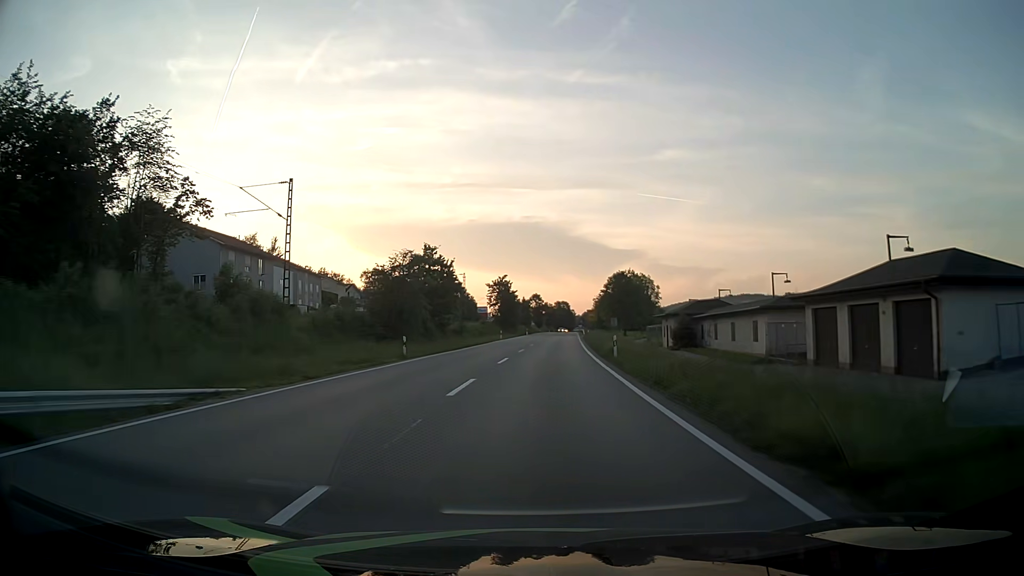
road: primary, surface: asphalt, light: Day
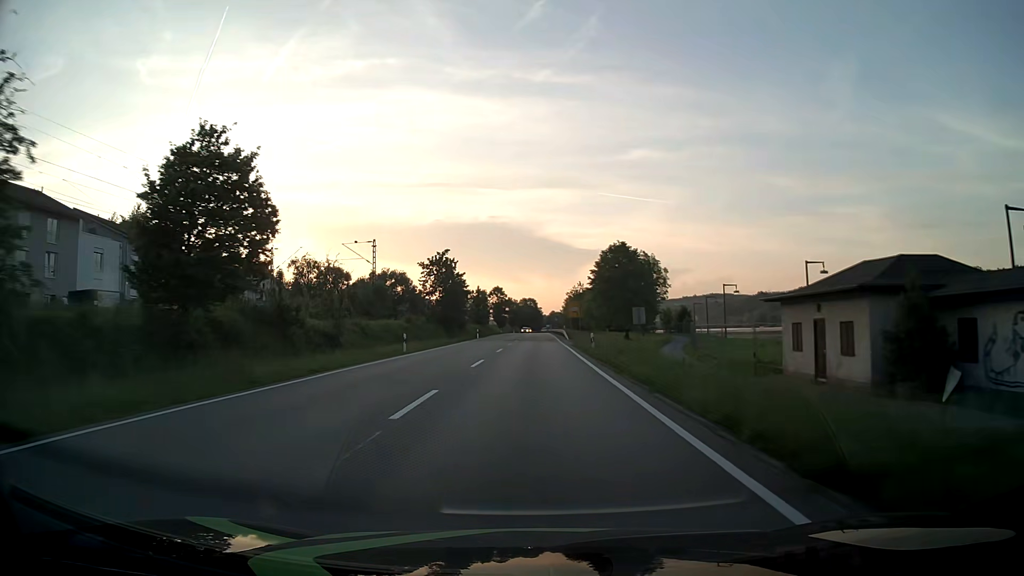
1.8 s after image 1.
(+1.2, +40.0) m; +3°
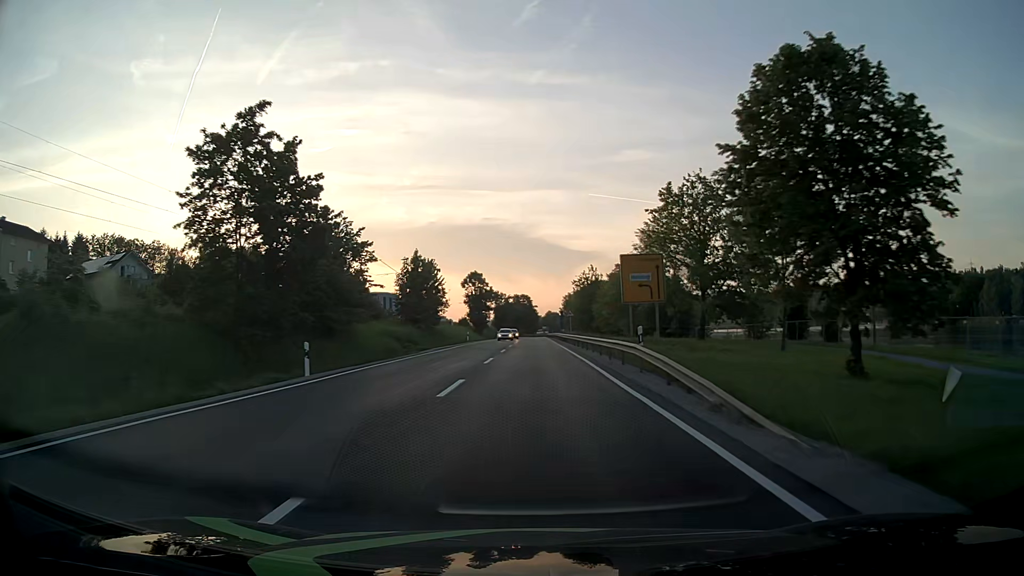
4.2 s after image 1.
(+0.2, +56.9) m; +1°
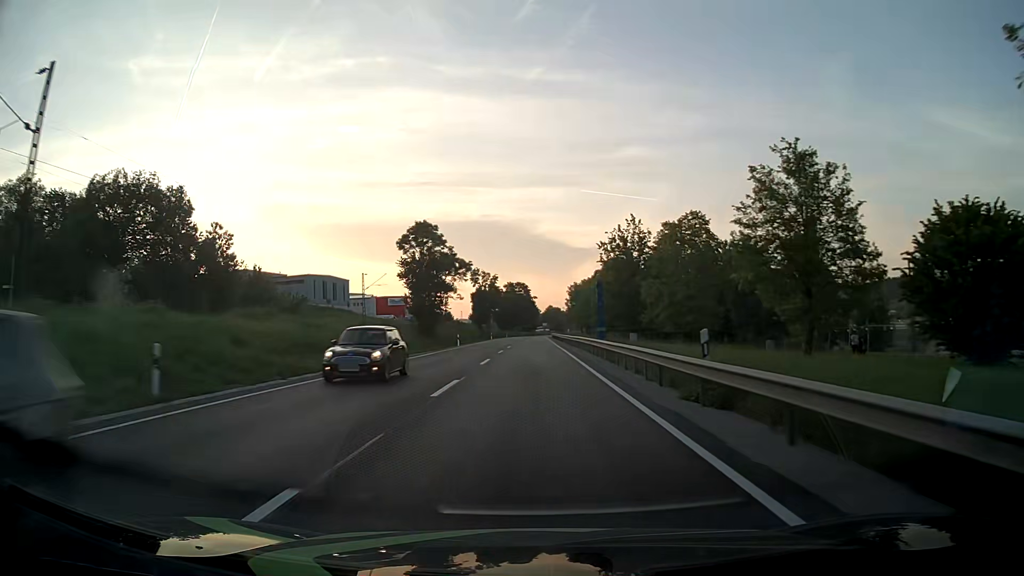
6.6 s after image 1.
(0.0, +60.3) m; 0°
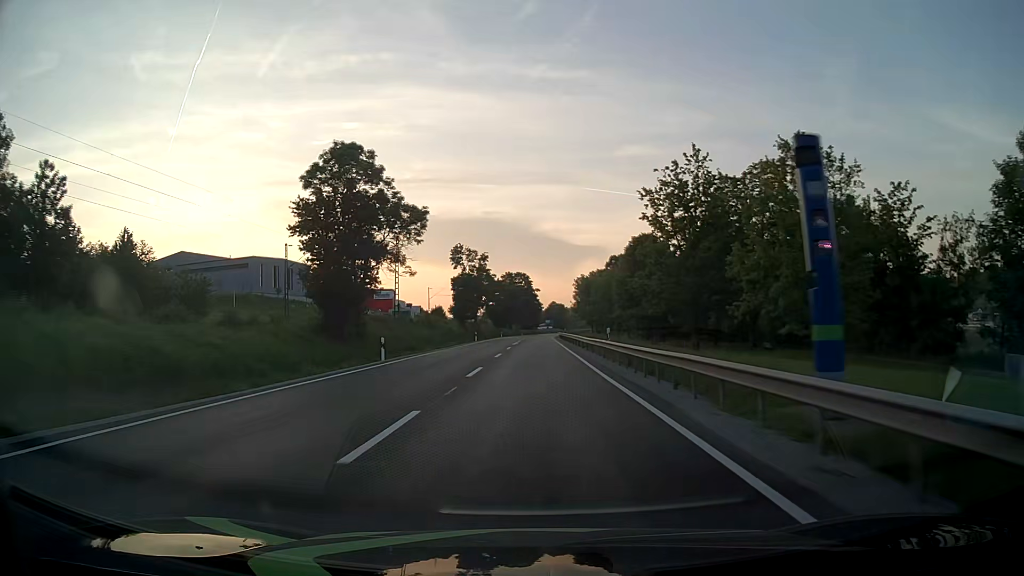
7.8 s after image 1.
(0.0, +30.8) m; 0°
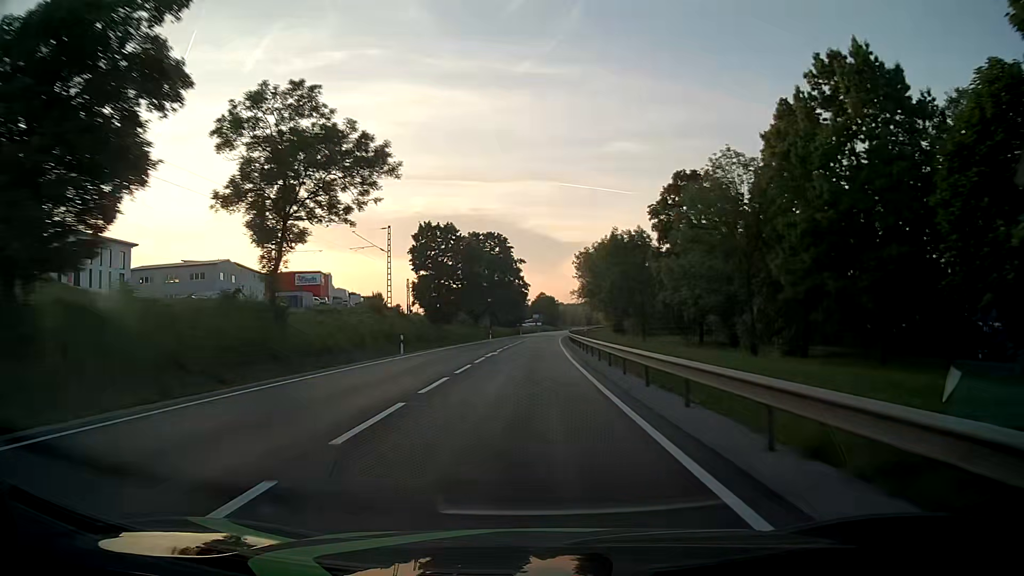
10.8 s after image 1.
(+0.7, +78.0) m; +1°
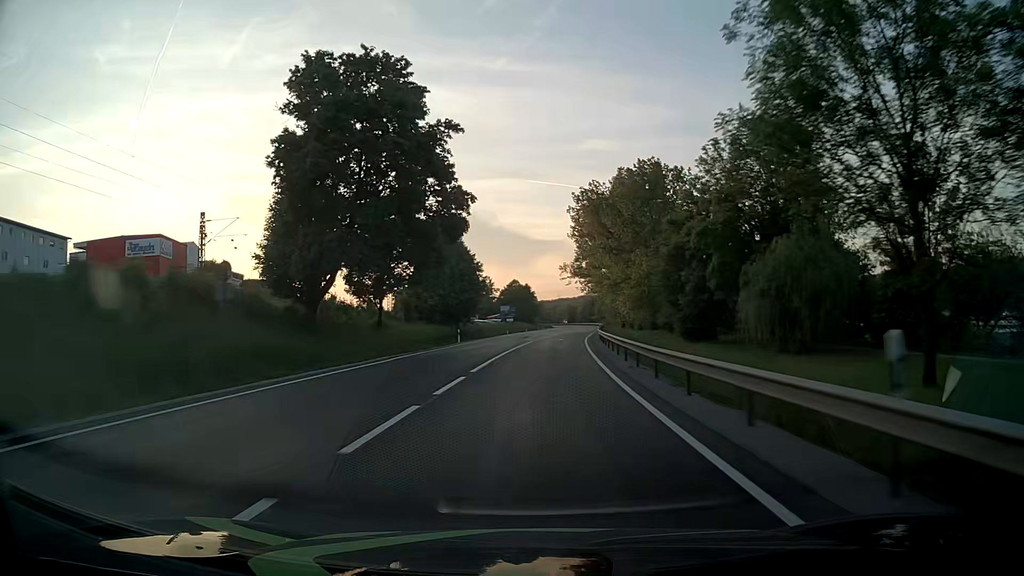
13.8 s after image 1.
(+1.3, +78.8) m; +2°
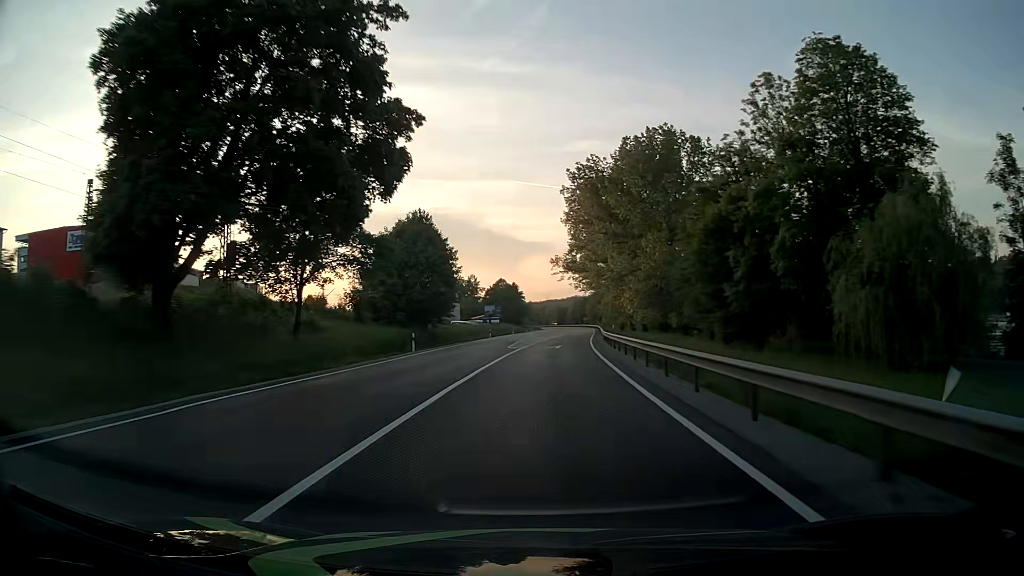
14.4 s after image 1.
(+0.1, +15.8) m; +1°
(0, +10) (0, +20) (+1, +30) (+1, +40) (+1, +50) (+2, +60) (+3, +70) (+3, +80) (+4, +90) (+4, +100) m
